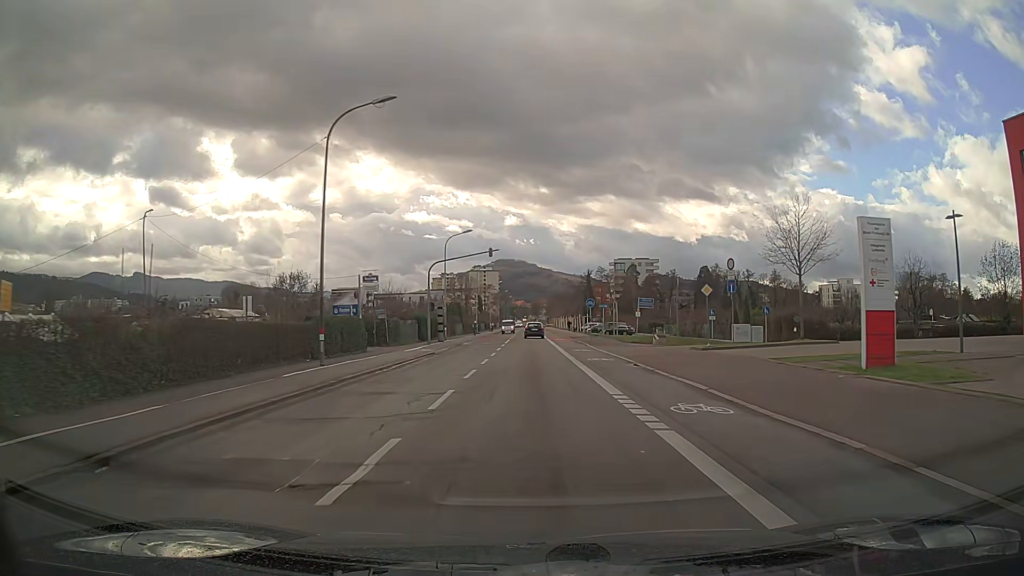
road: secondary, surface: asphalt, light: Day
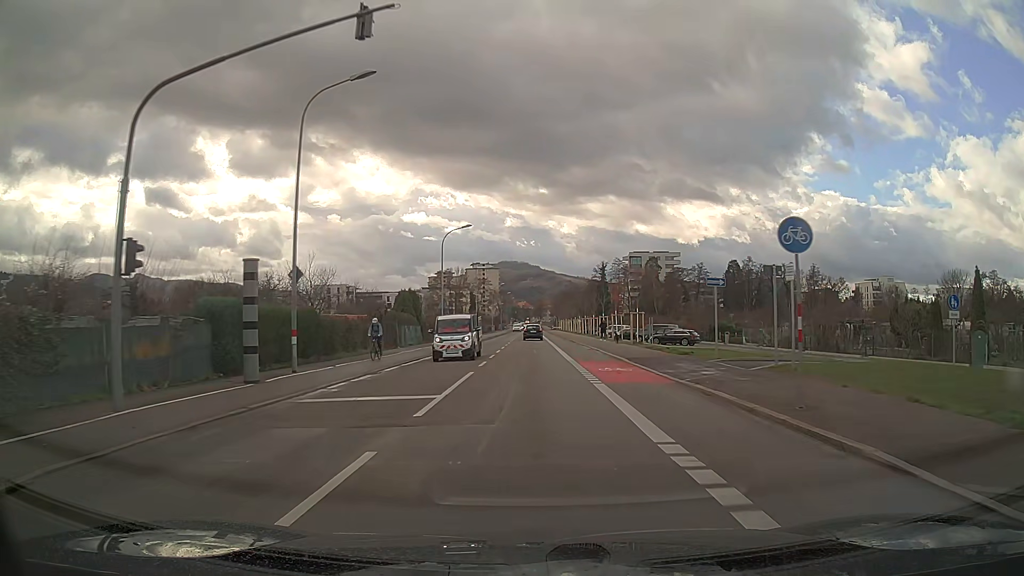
(-0.1, +37.0) m; 0°
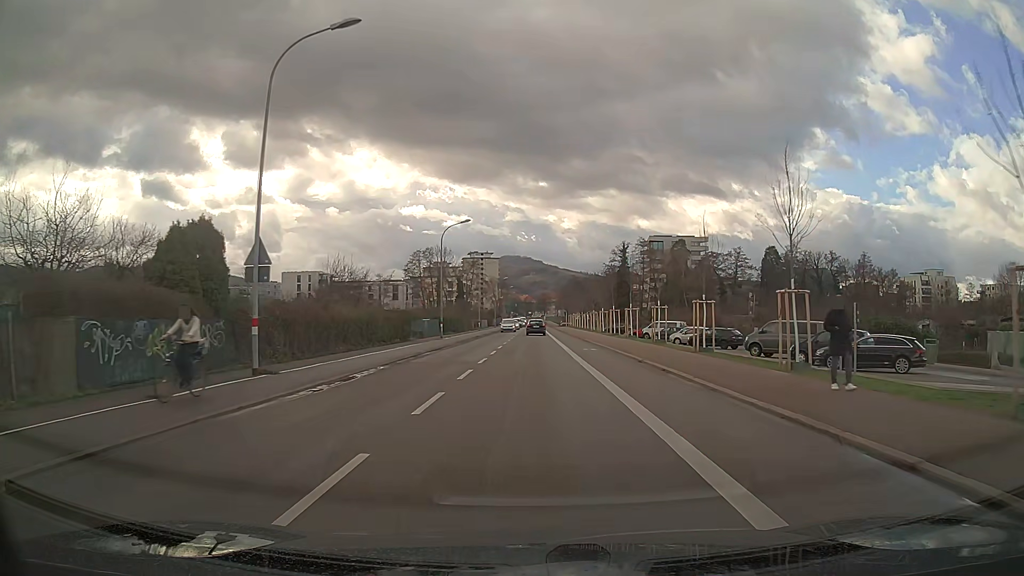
(-0.1, +37.3) m; 0°
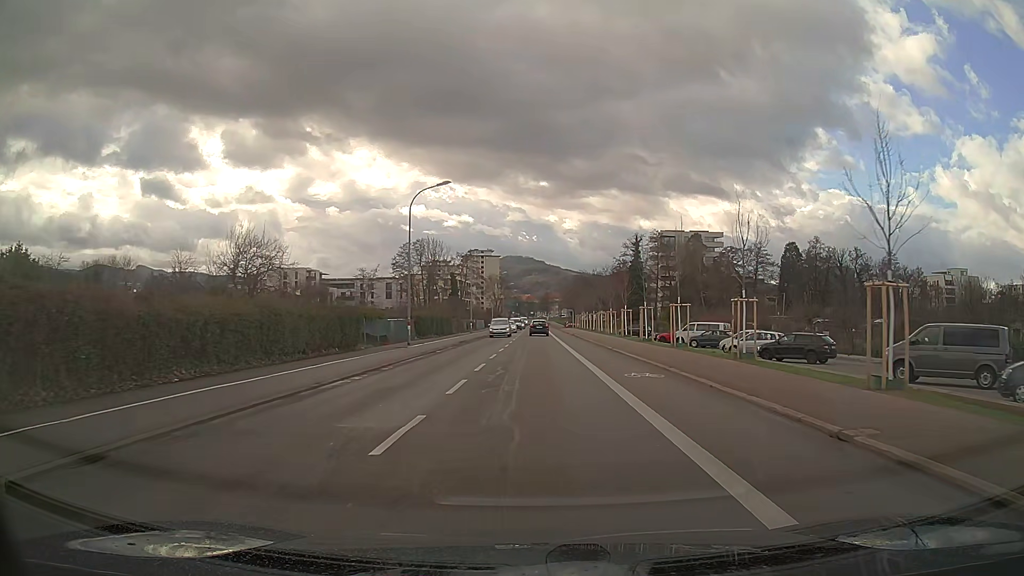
(0.0, +15.0) m; 0°
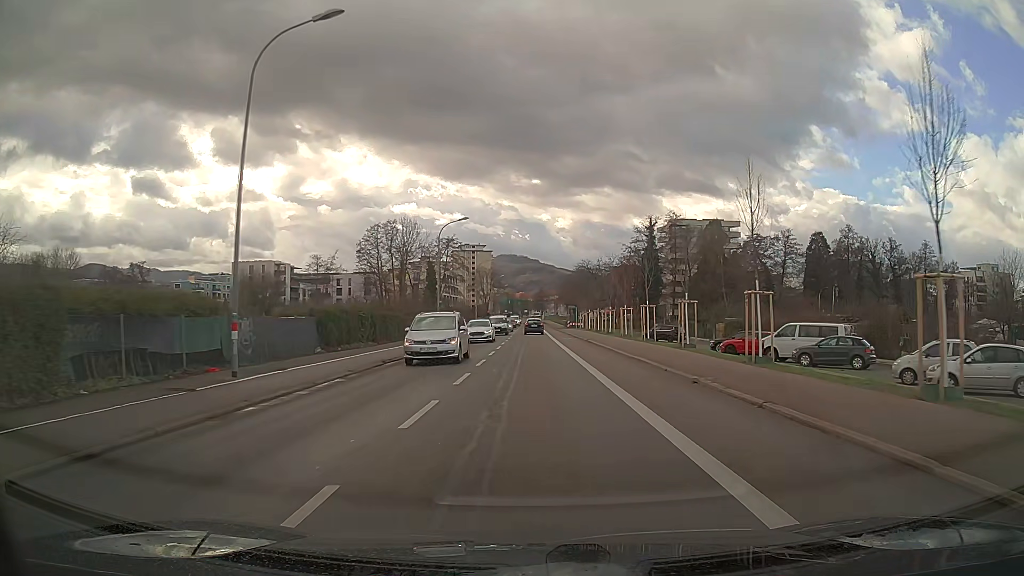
(+0.1, +22.4) m; 0°
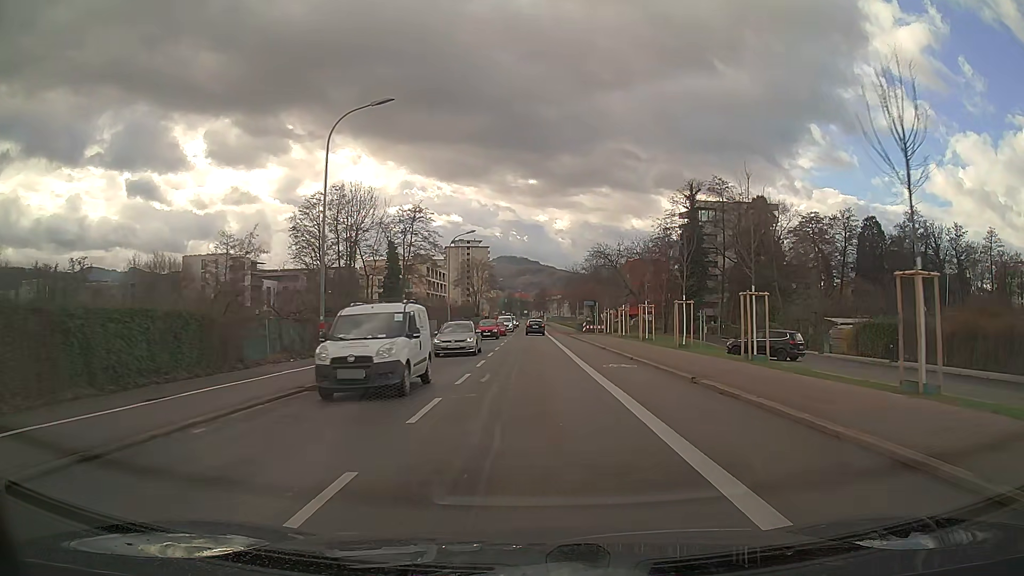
(0.0, +29.4) m; 0°
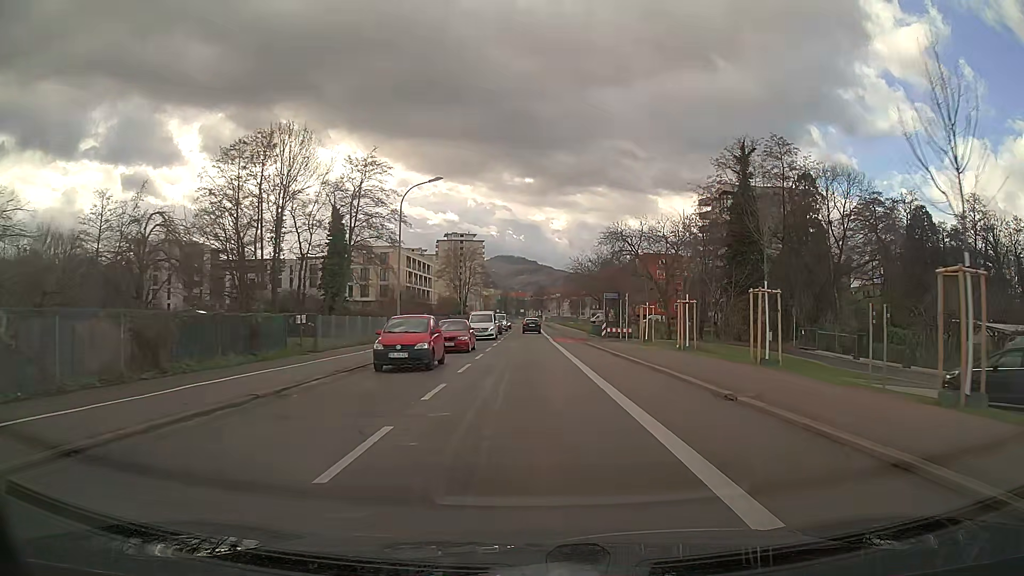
(+0.1, +21.7) m; 0°
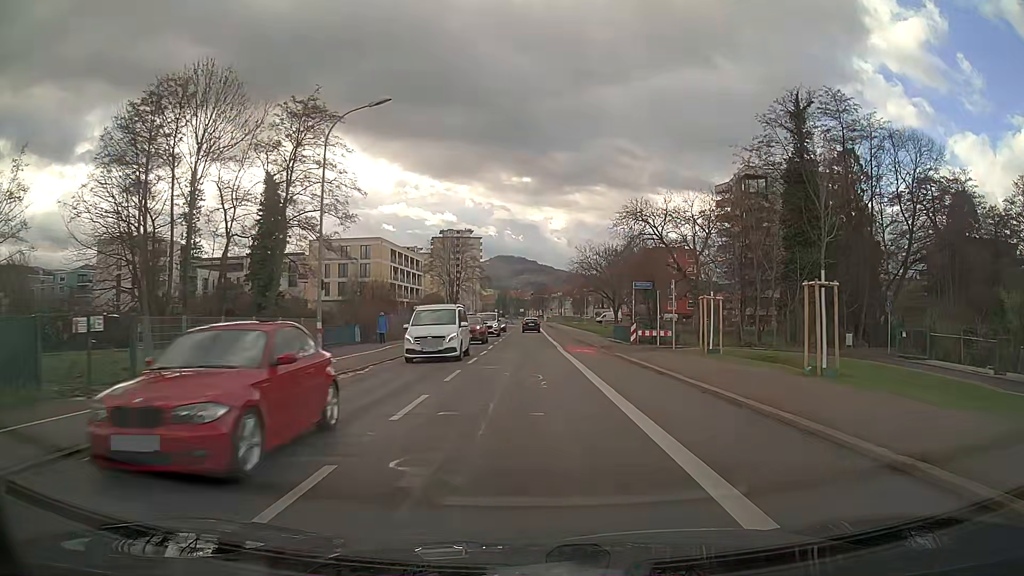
(0.0, +14.3) m; 0°
(0, +10) (0, +20) (0, +30) (0, +40) (0, +50) (0, +60) (0, +70) (-1, +80) (-1, +90) (-1, +100) m
